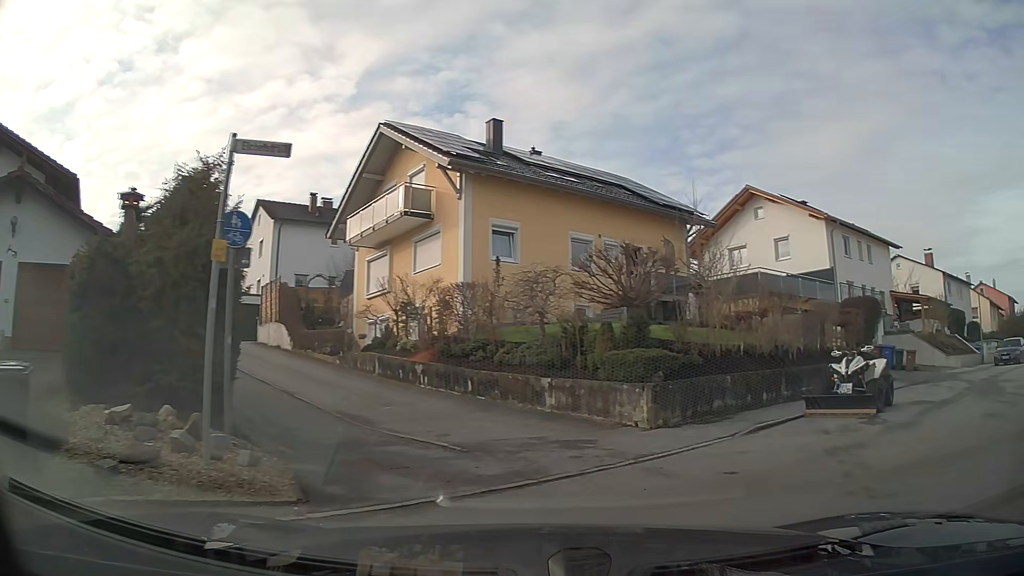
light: Day
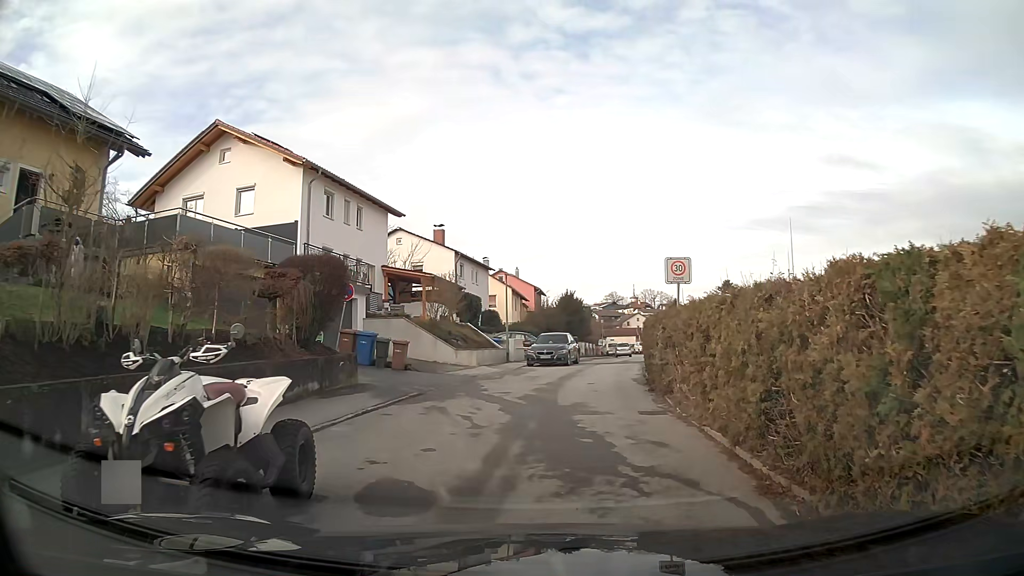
(+3.6, +8.1) m; +37°
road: residential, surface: asphalt
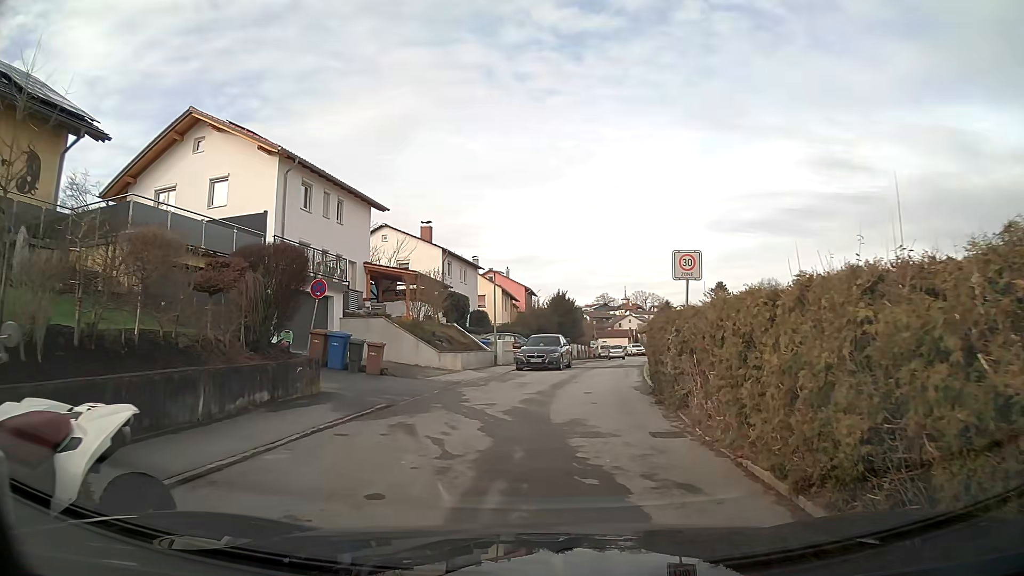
(0.0, +2.1) m; +1°
